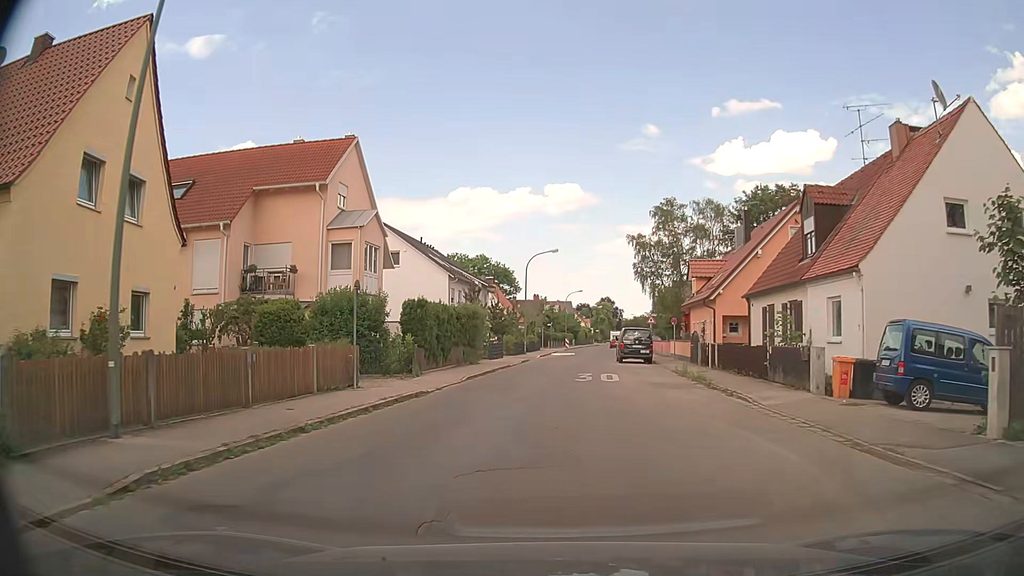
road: unclassified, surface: asphalt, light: Day
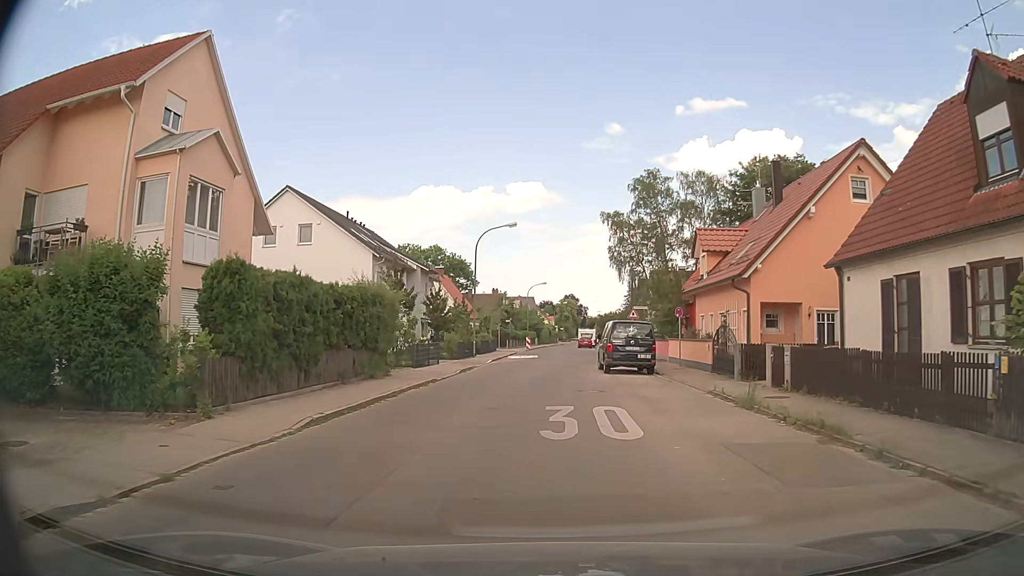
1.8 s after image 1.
(+0.4, +12.6) m; +3°
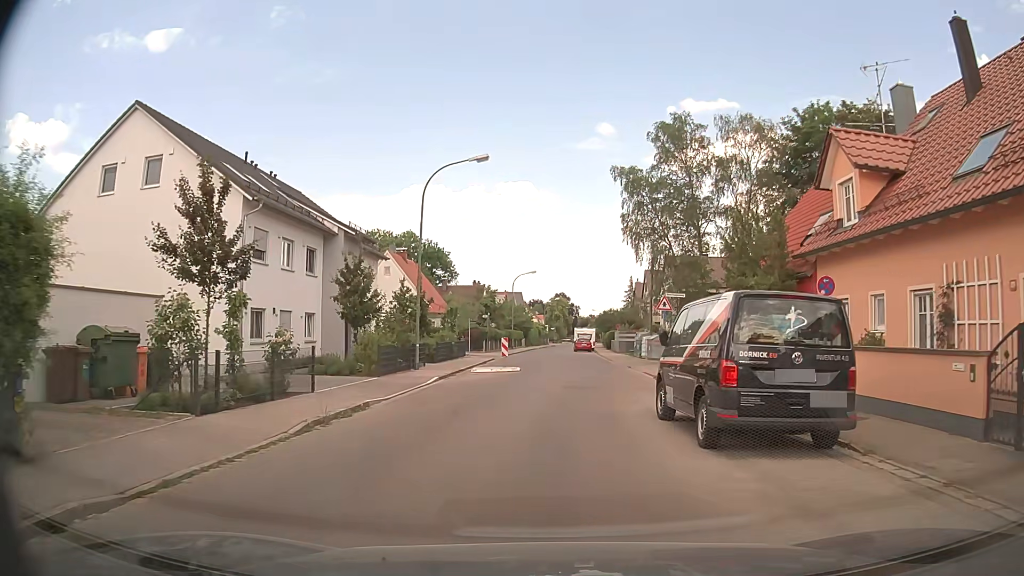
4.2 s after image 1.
(+0.2, +16.9) m; +1°
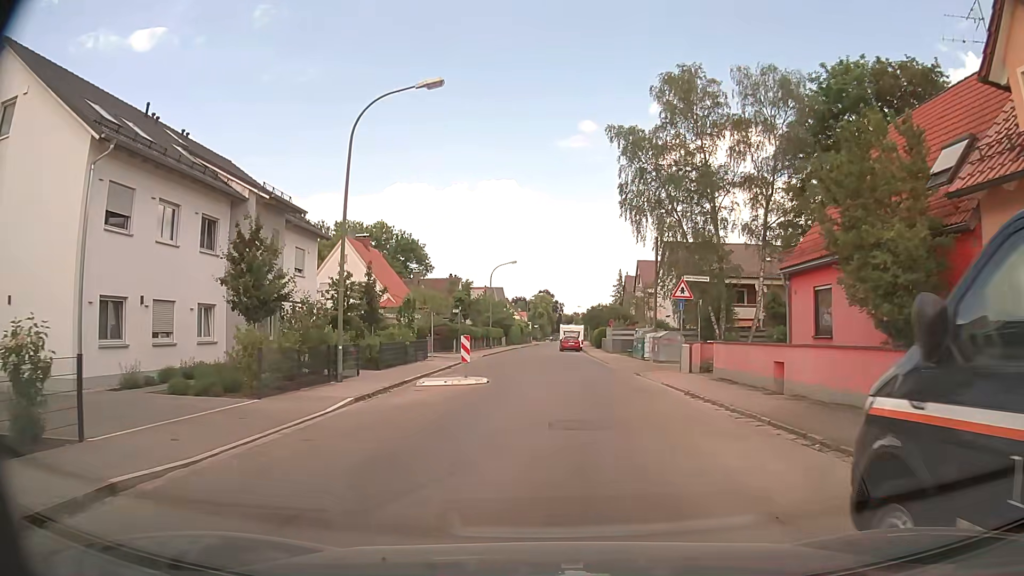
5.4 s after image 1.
(+0.1, +8.4) m; +2°
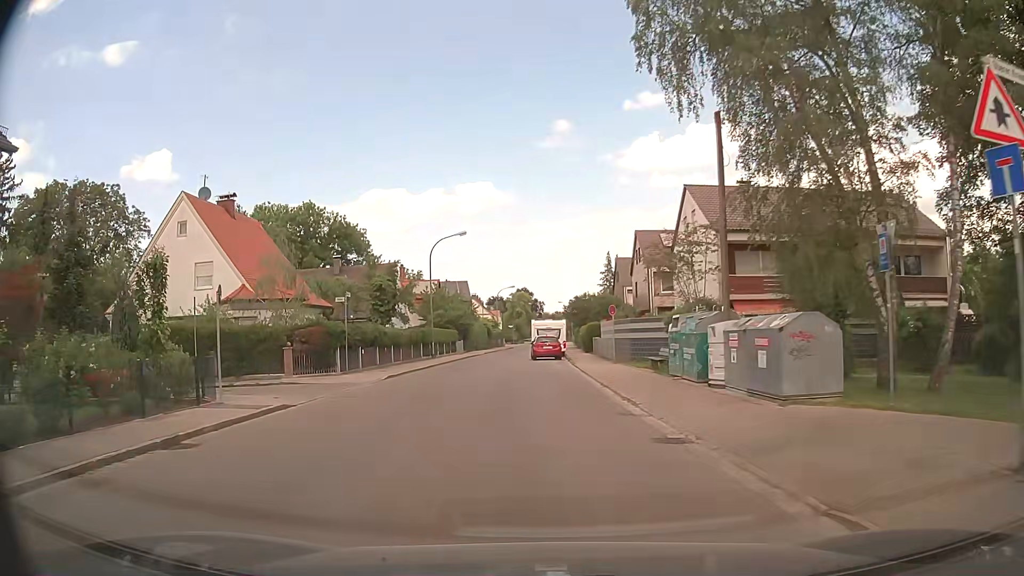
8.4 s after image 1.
(+1.1, +21.0) m; +1°
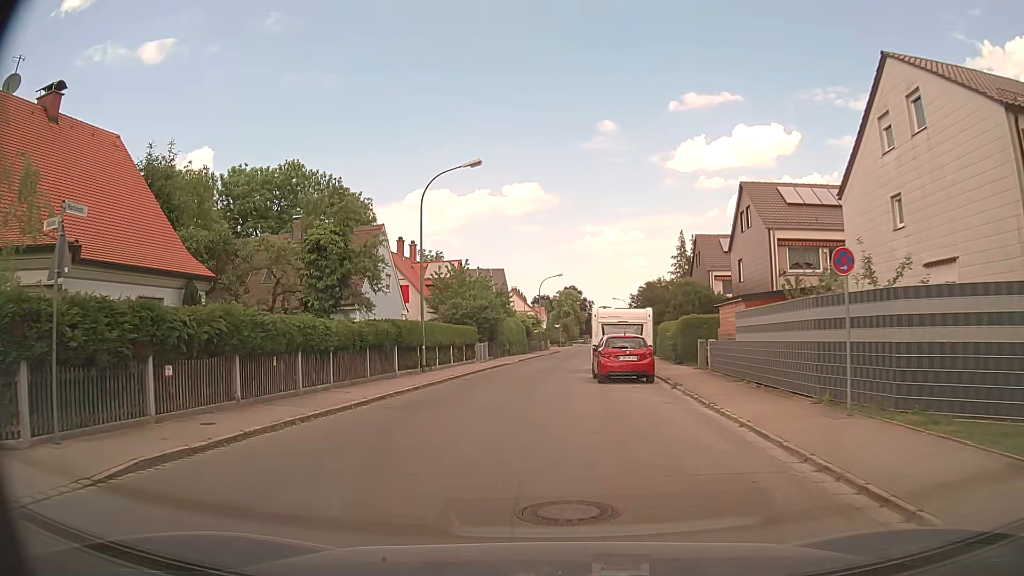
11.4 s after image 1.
(-0.9, +19.6) m; -4°
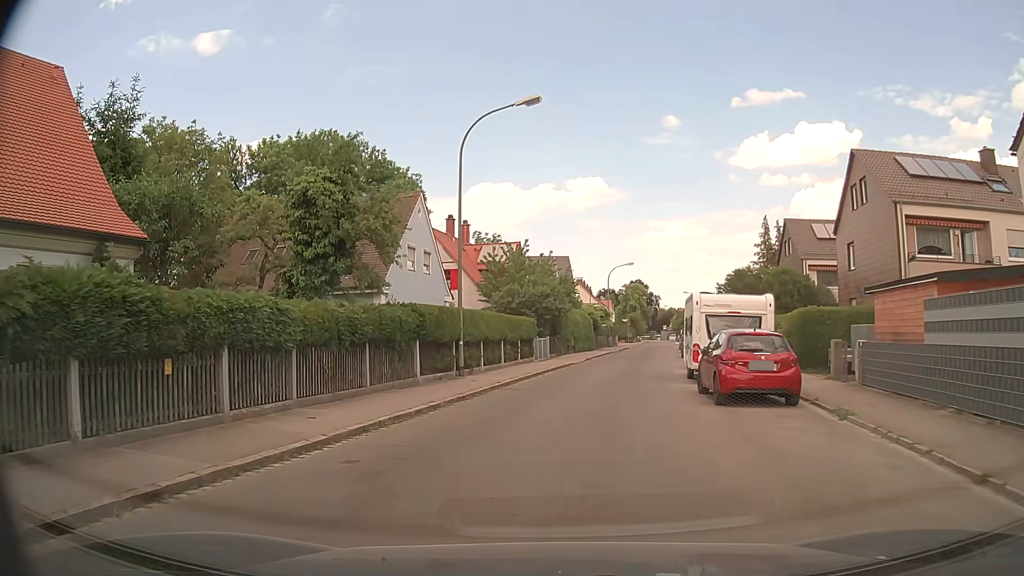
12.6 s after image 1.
(-0.4, +7.2) m; -7°
(0, +10) (+2, +20) (+4, +30) (+6, +39) (+8, +49) (+10, +59) (+12, +69) (+15, +78) (+17, +88) (+19, +98) m
